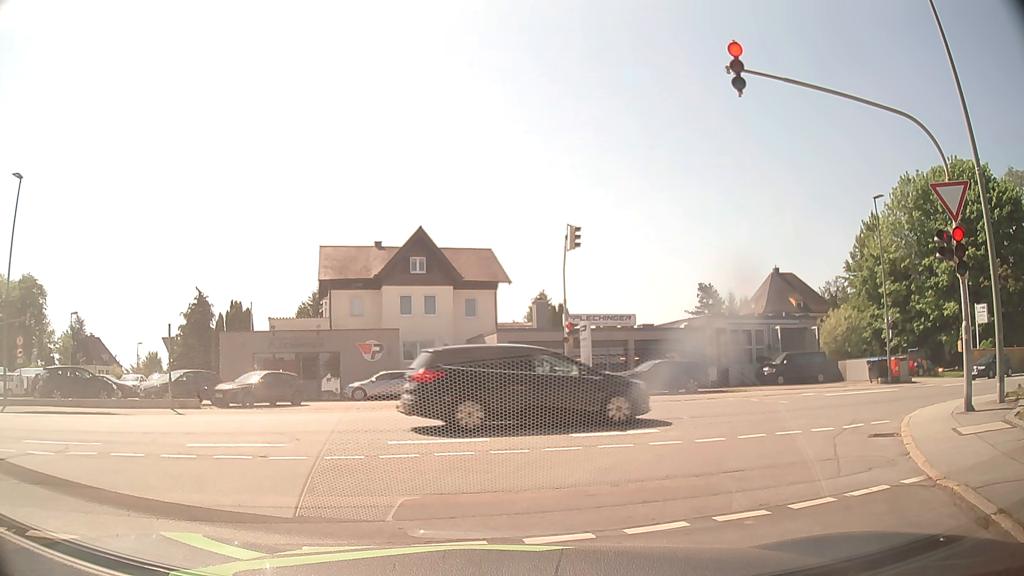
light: Day
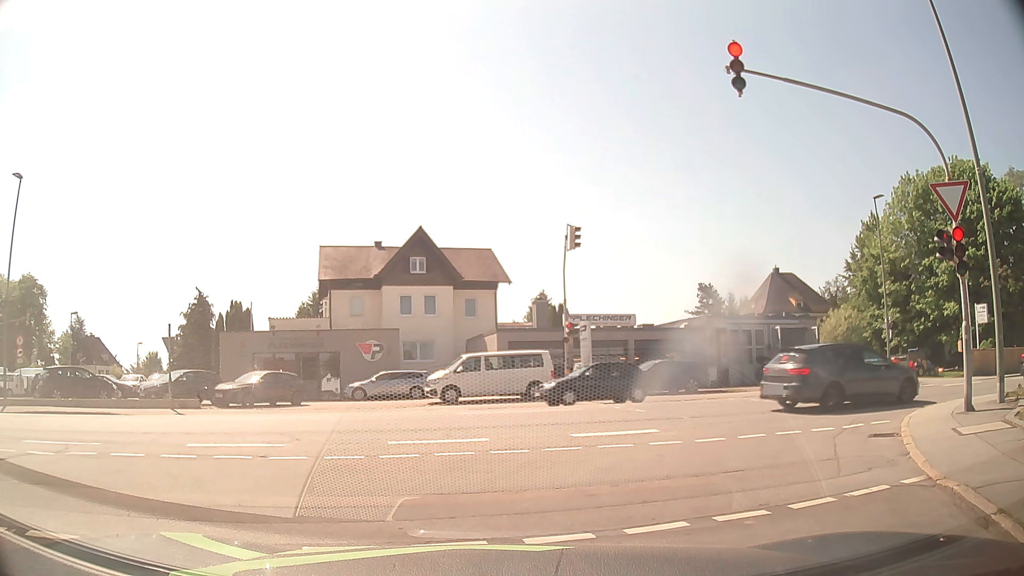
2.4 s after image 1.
(0.0, 0.0) m; 0°
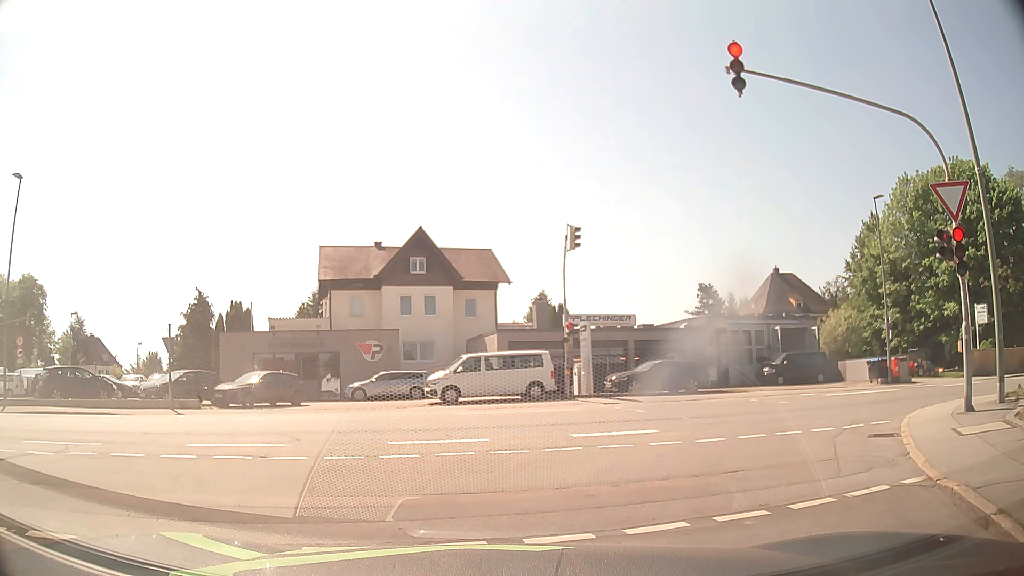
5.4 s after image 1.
(0.0, 0.0) m; 0°
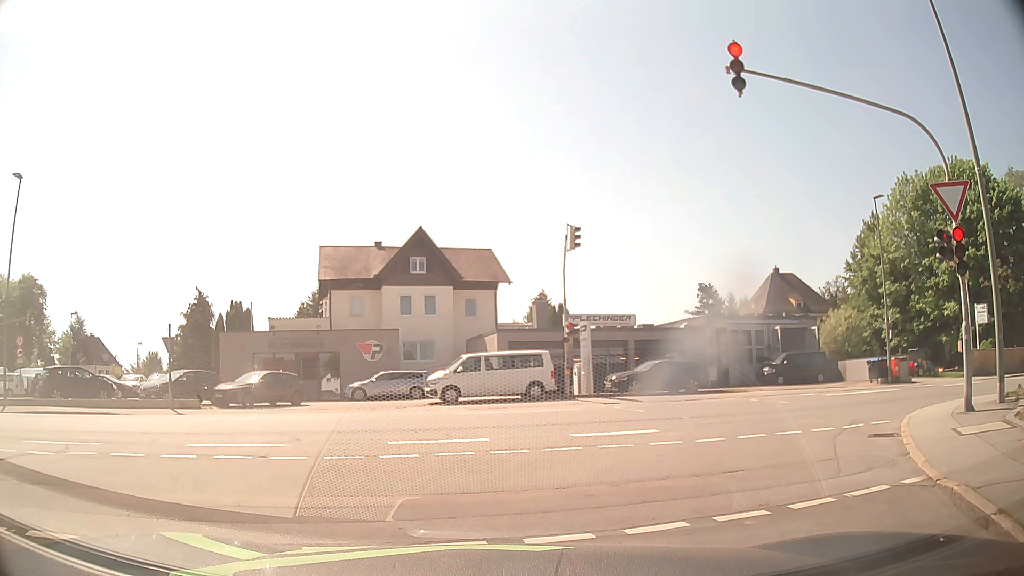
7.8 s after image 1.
(0.0, 0.0) m; 0°
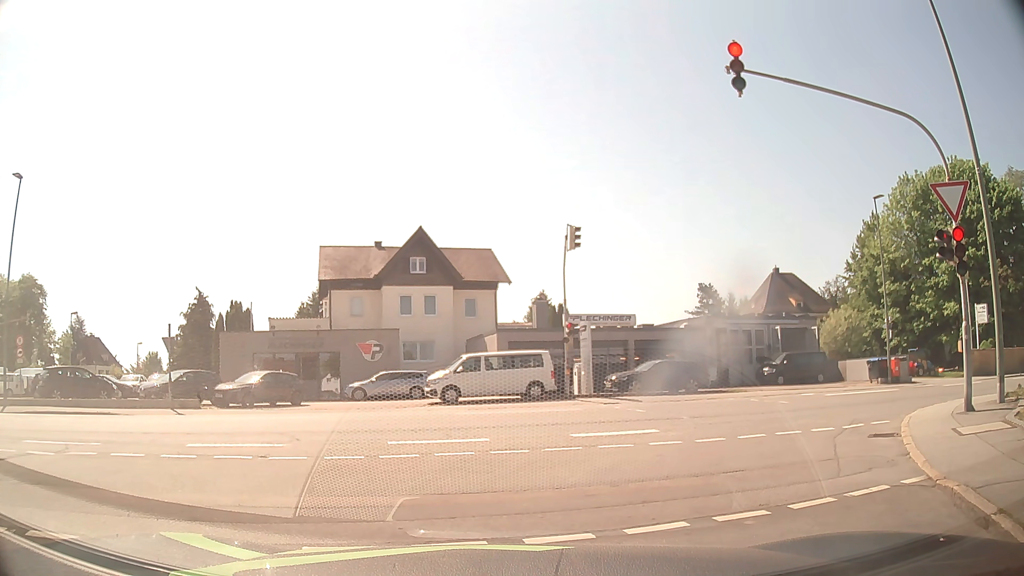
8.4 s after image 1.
(0.0, 0.0) m; 0°
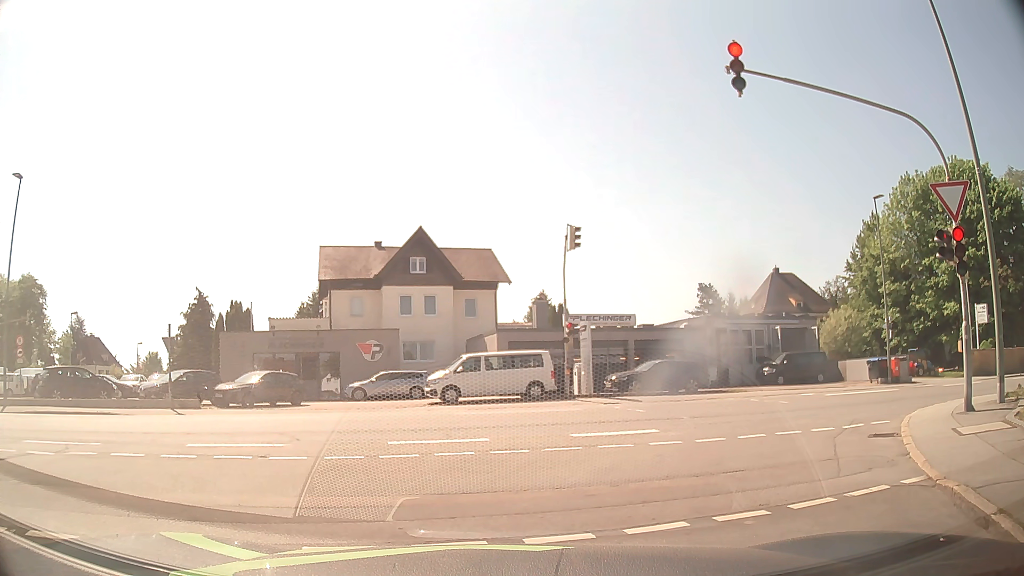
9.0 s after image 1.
(0.0, 0.0) m; 0°
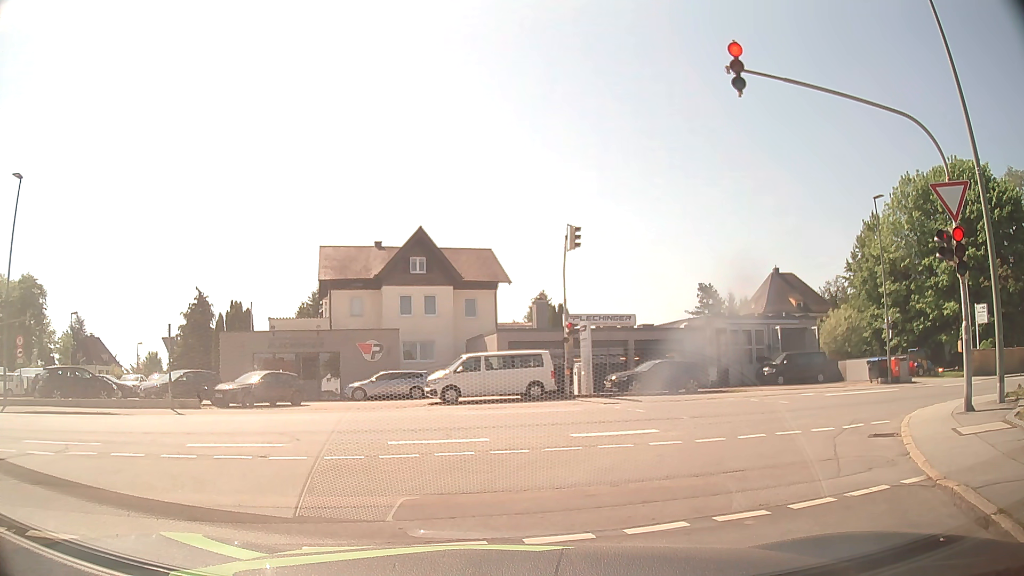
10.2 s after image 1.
(0.0, 0.0) m; 0°
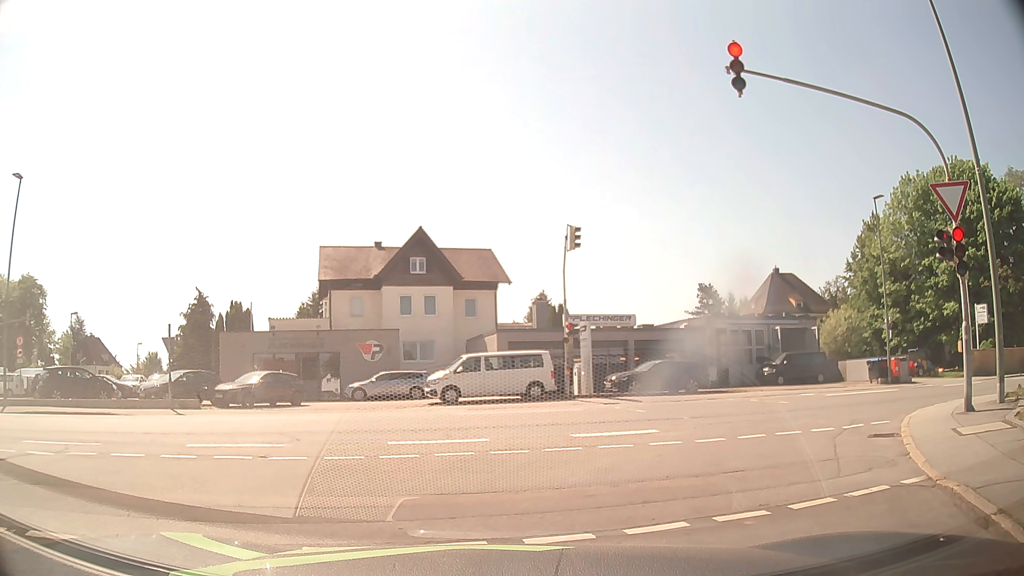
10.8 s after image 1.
(0.0, 0.0) m; 0°
